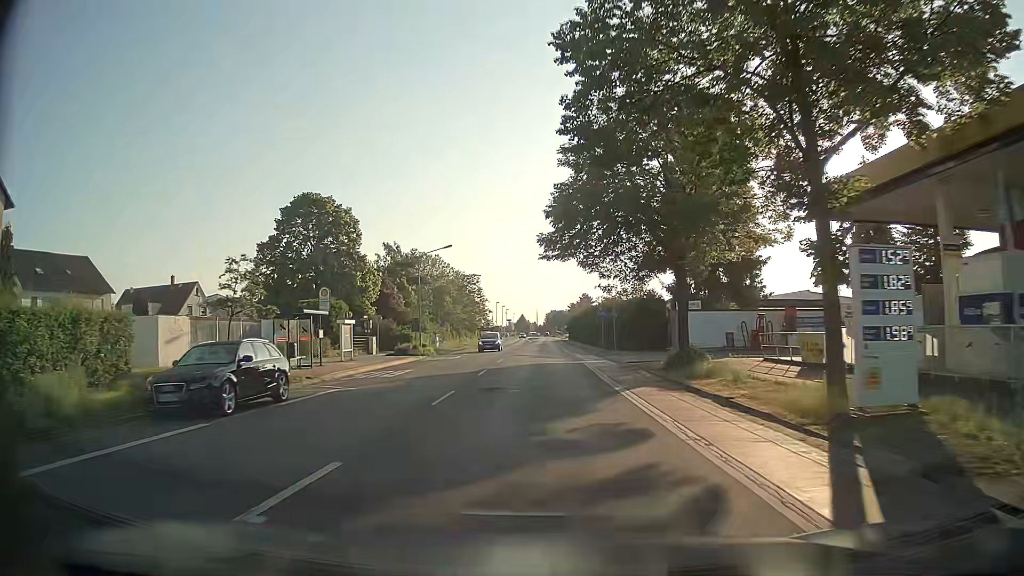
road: tertiary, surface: asphalt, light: Day
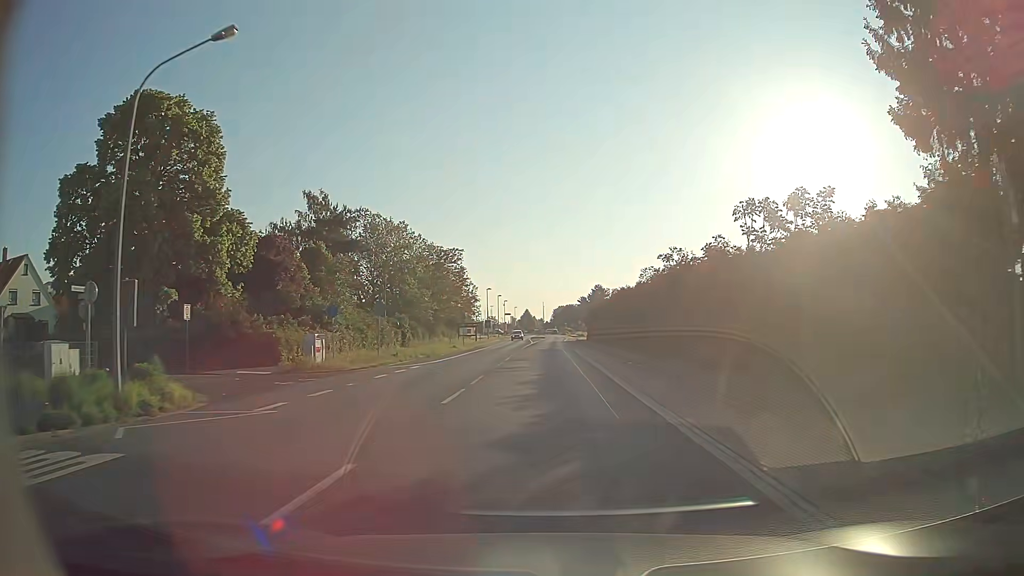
(-0.3, +36.0) m; -1°
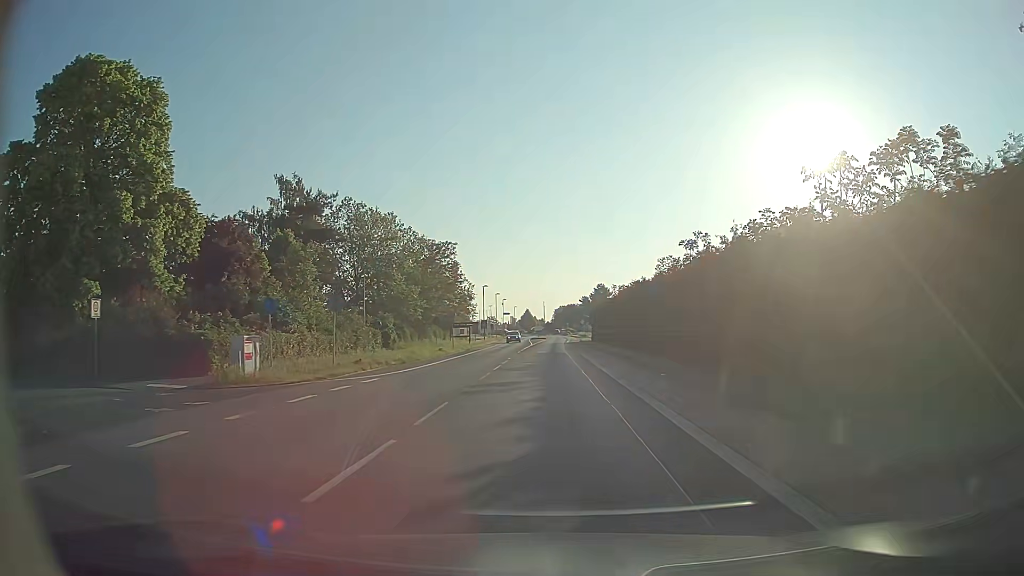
(0.0, +7.4) m; 0°
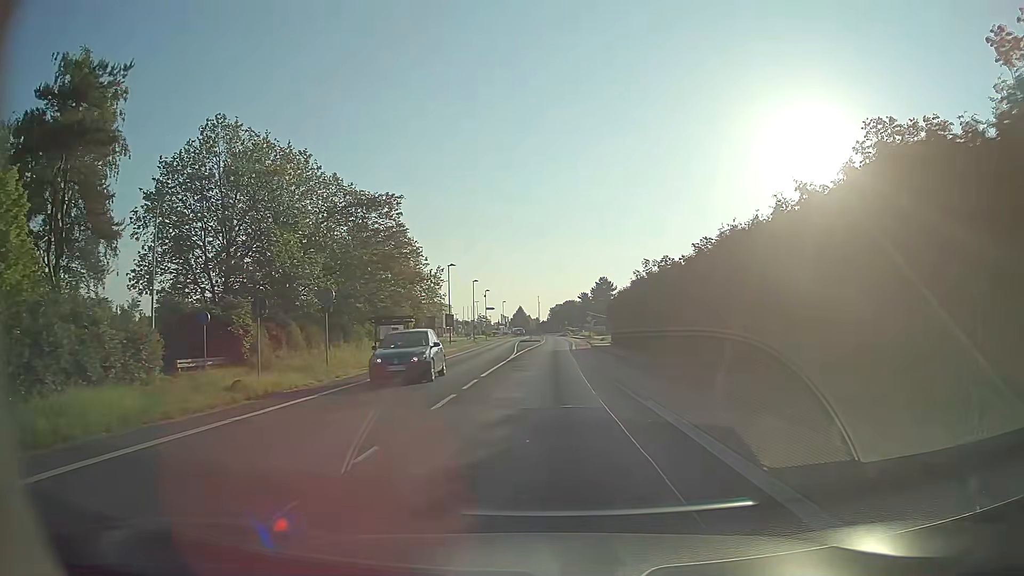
(+0.1, +30.1) m; 0°
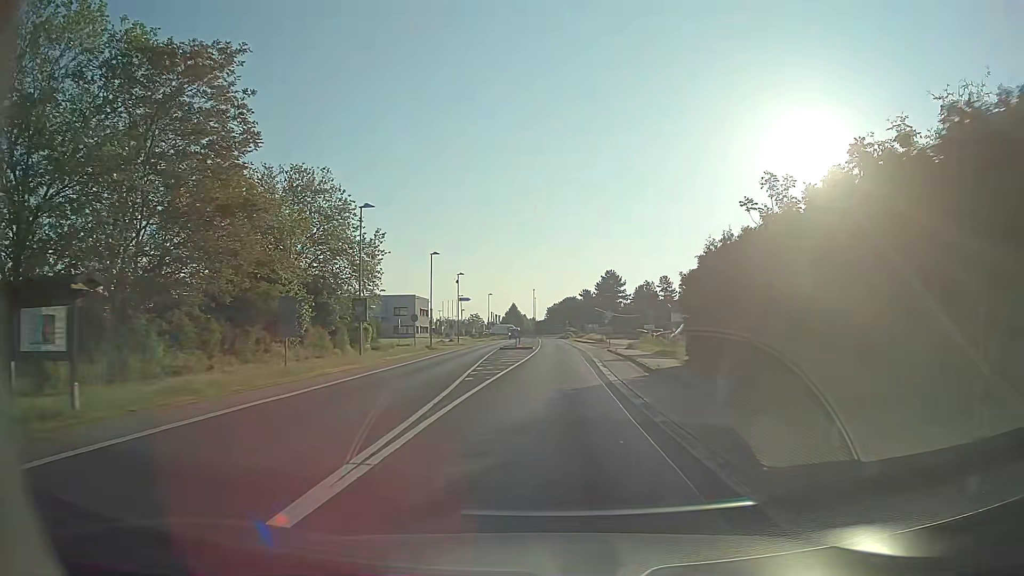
(+0.1, +30.9) m; 0°
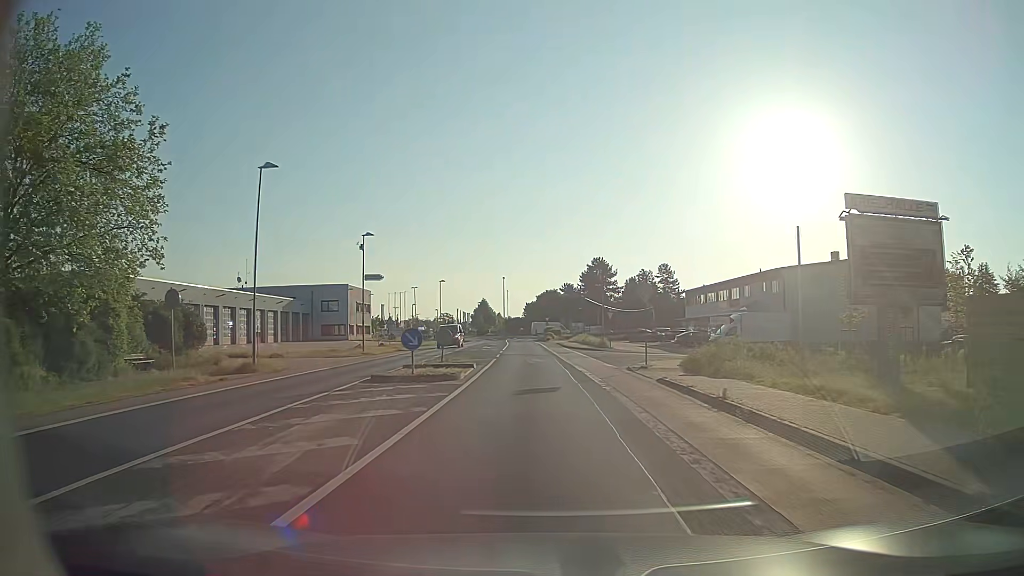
(+0.9, +31.6) m; +2°
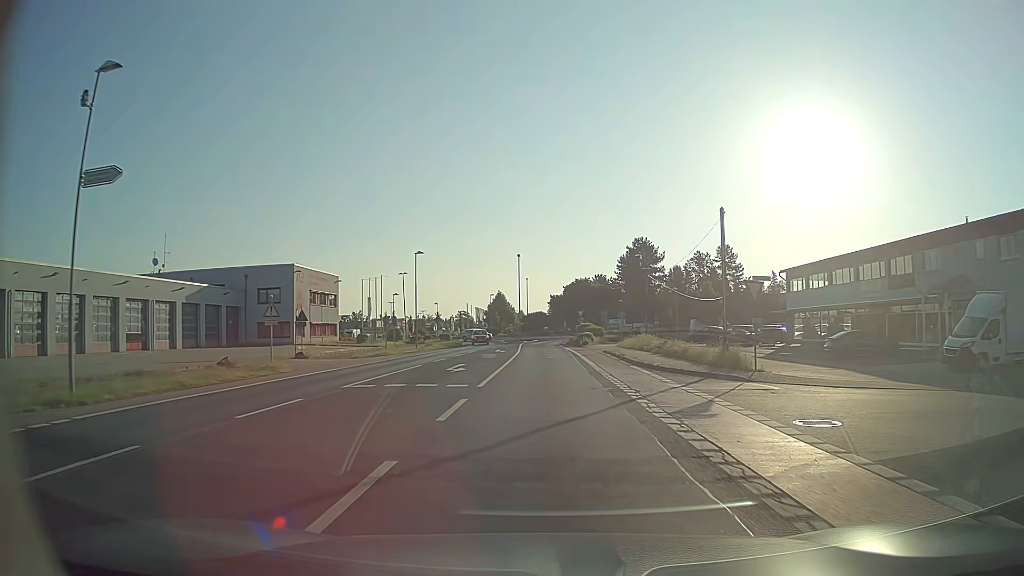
(-0.9, +31.5) m; -2°
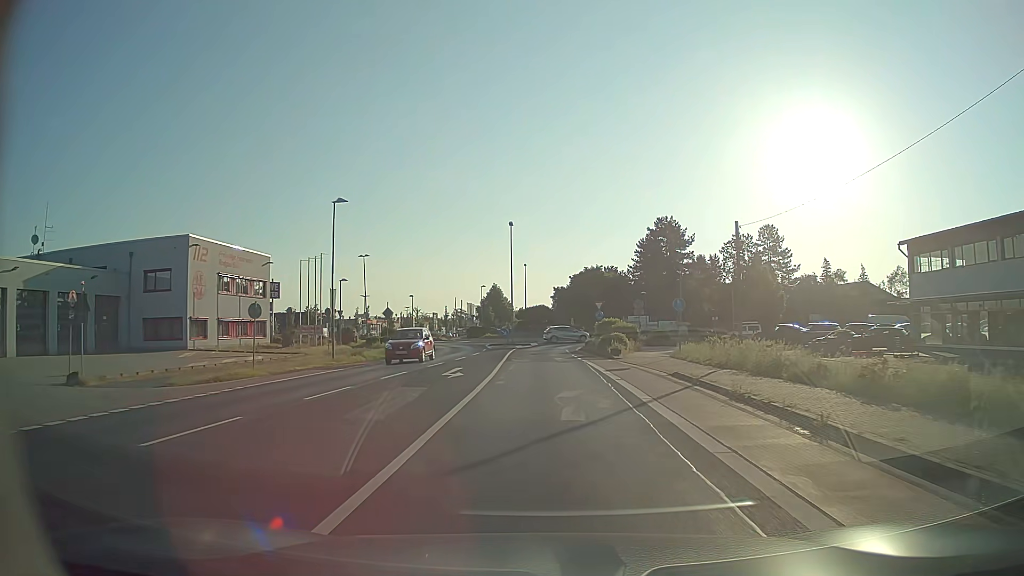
(-0.1, +22.7) m; 0°
(0, +10) (0, +20) (0, +30) (0, +40) (0, +50) (+3, +59) (+11, +66) (+20, +69) (+30, +69) (+40, +70) m
